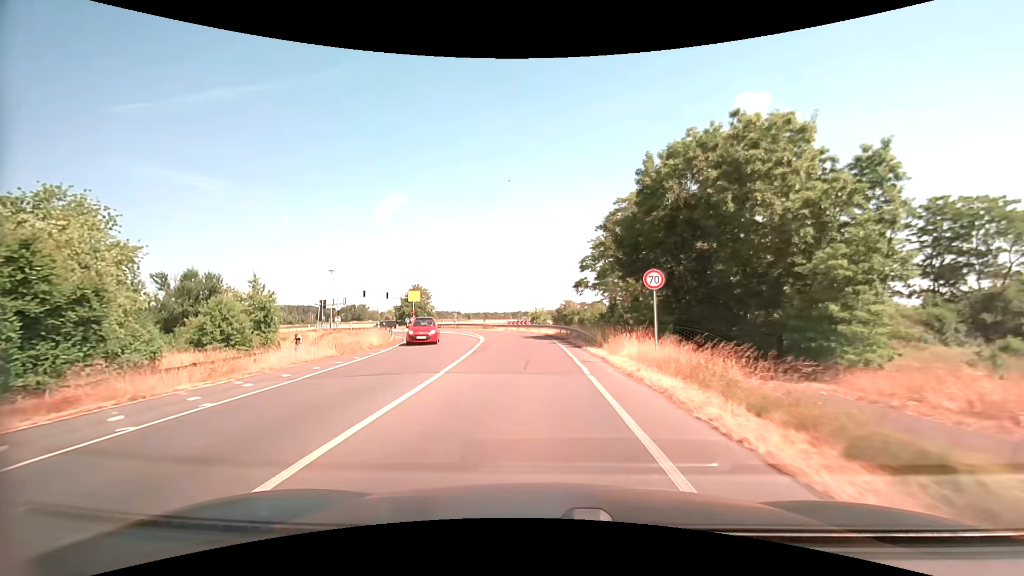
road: tertiary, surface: asphalt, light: Day
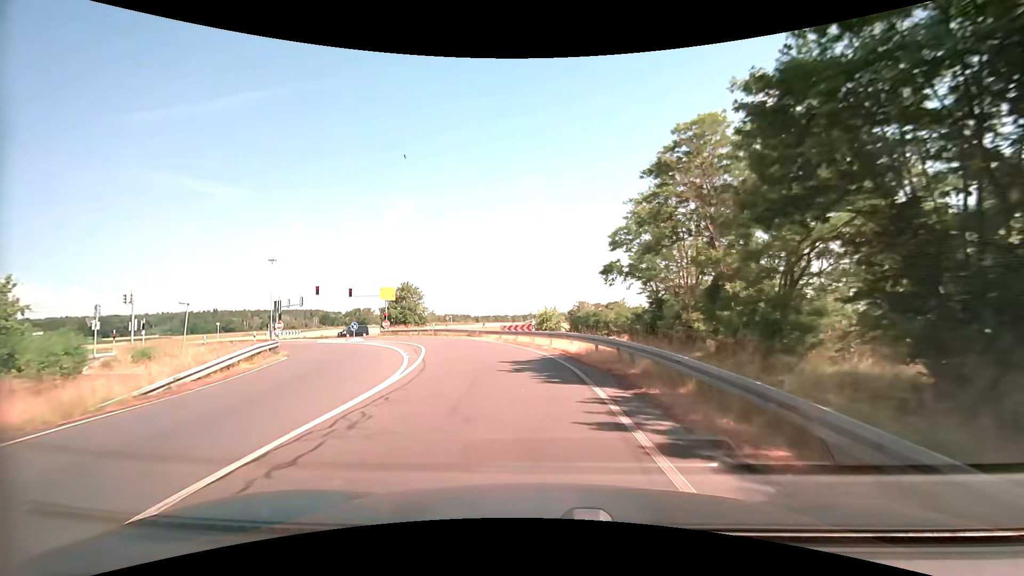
(-0.1, +20.7) m; -1°
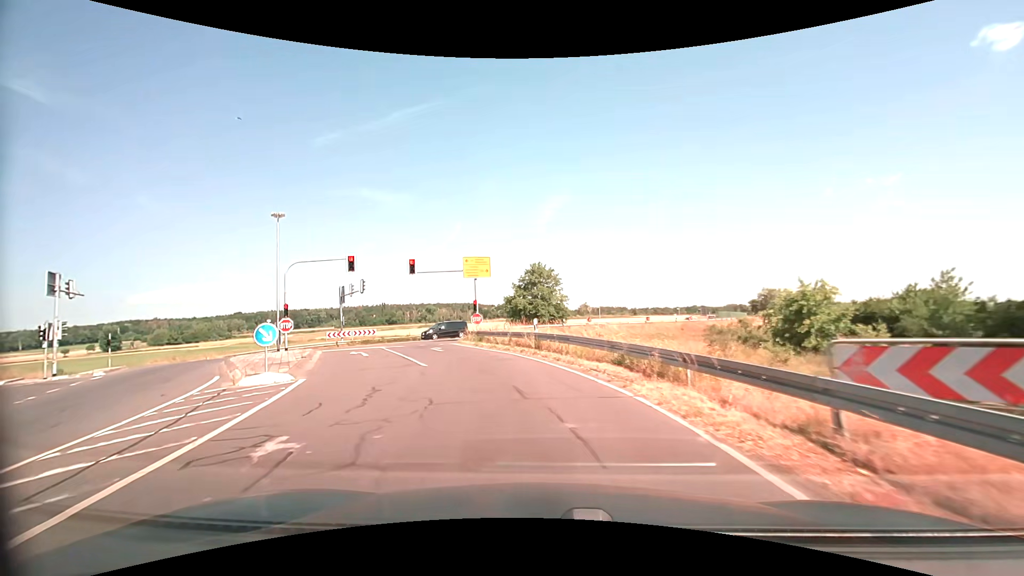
(-3.9, +30.3) m; -18°
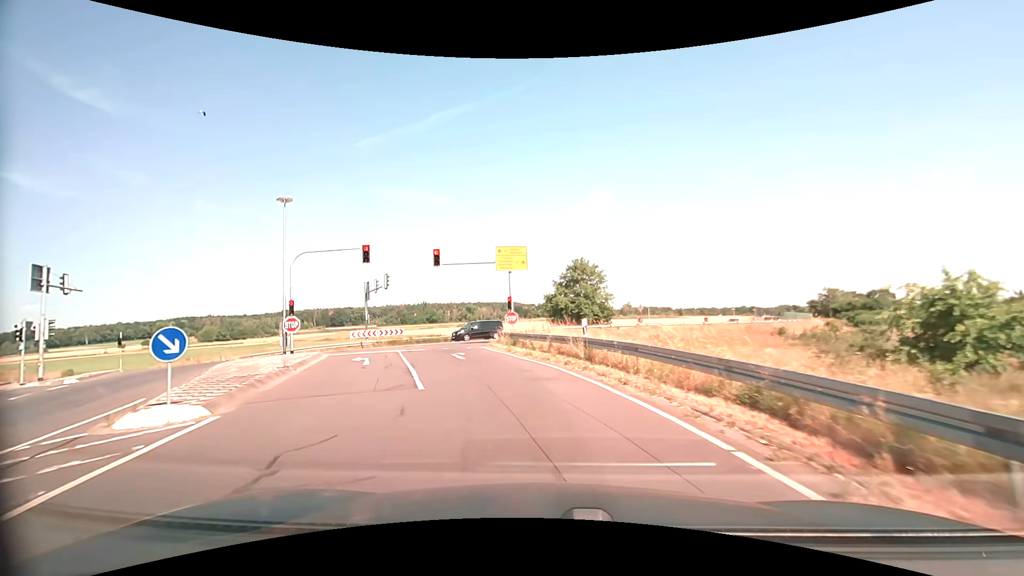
(-0.2, +5.4) m; -4°
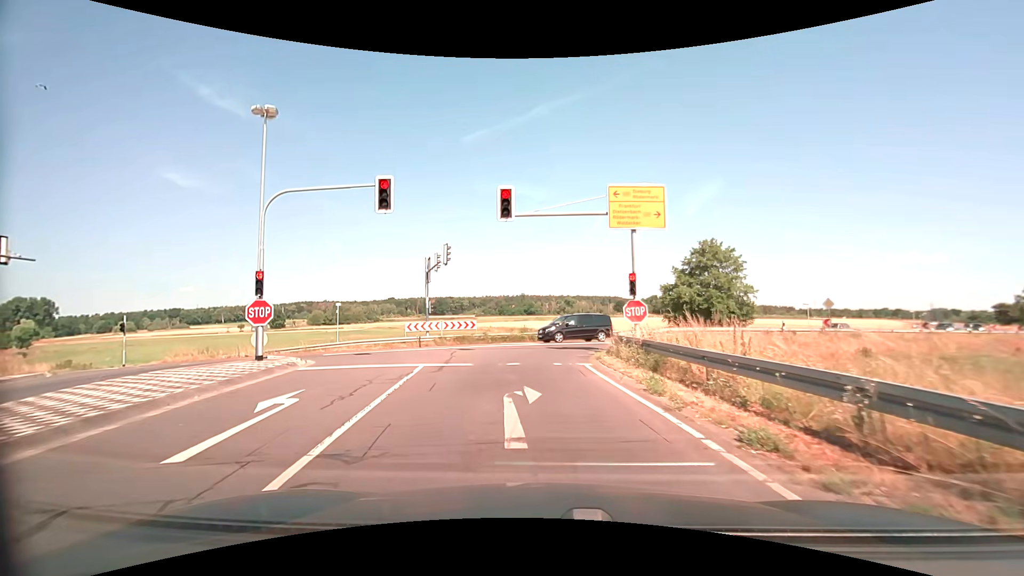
(-1.5, +13.5) m; -12°
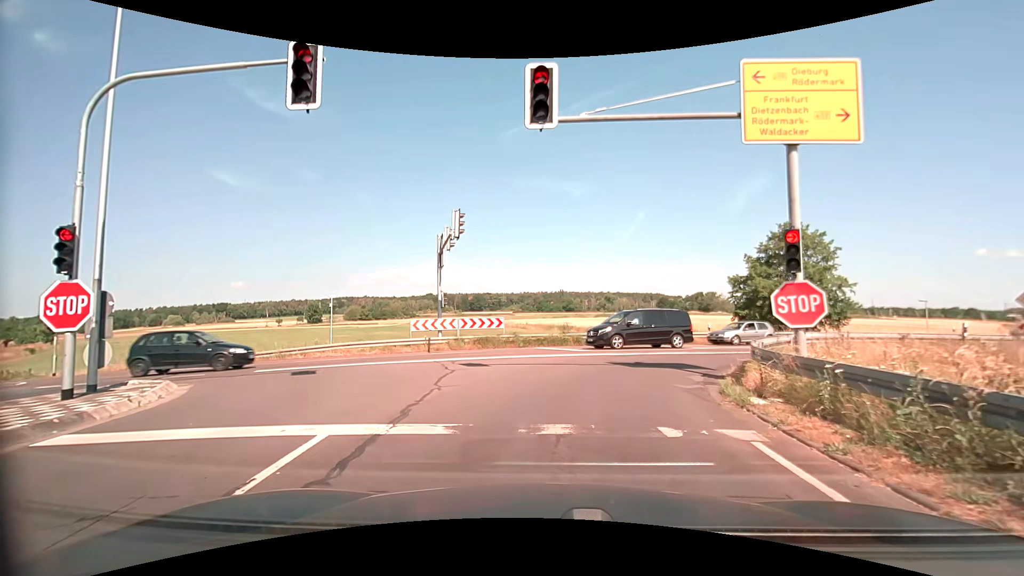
(-0.4, +8.7) m; -3°
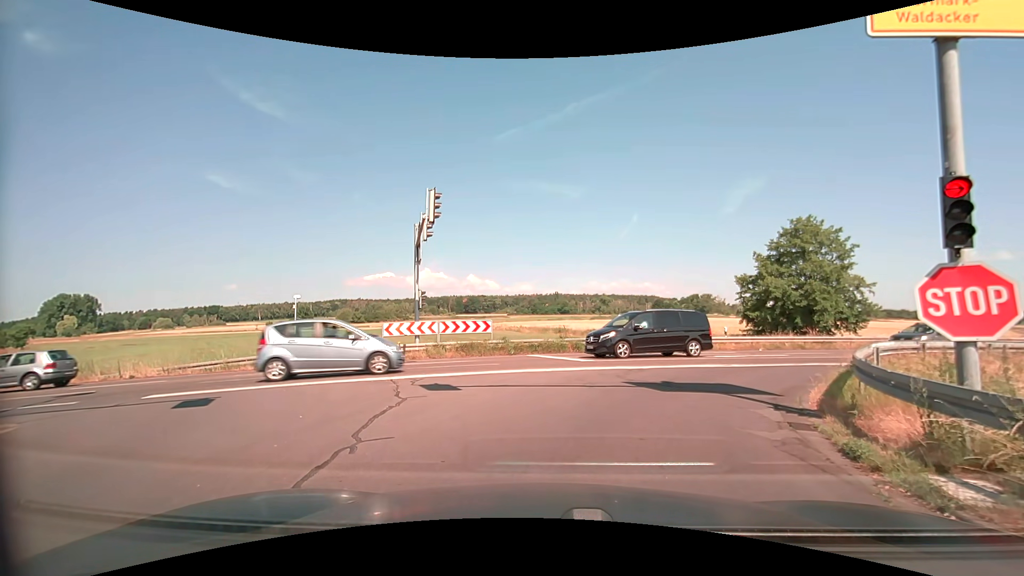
(-0.1, +3.6) m; -1°
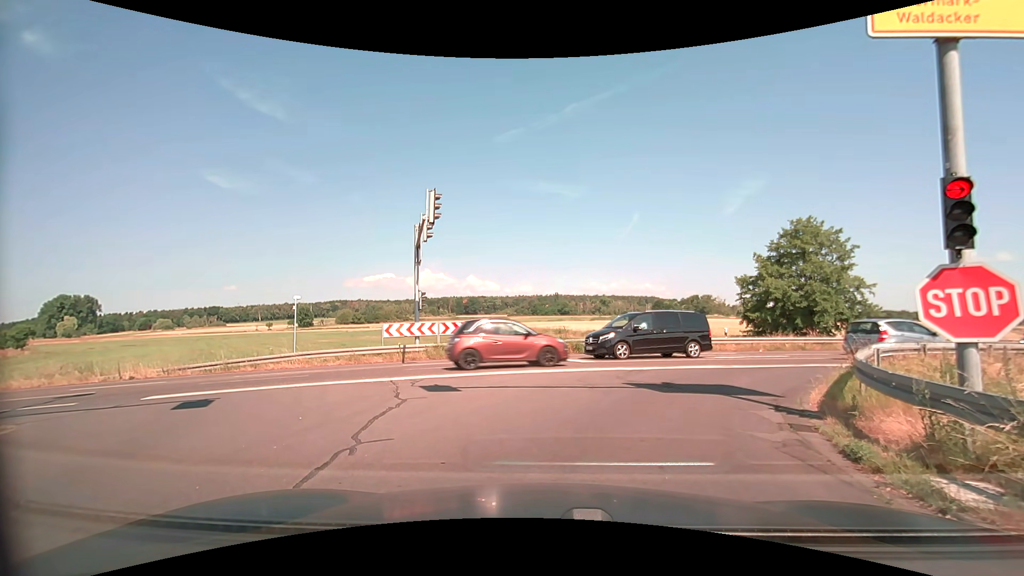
(0.0, +0.1) m; 0°
(+1, +10) (+7, +18) (+15, +23) (+24, +28) (+33, +32) (+42, +37) (+50, +43) (+58, +49) (+65, +56) (+73, +63) m
